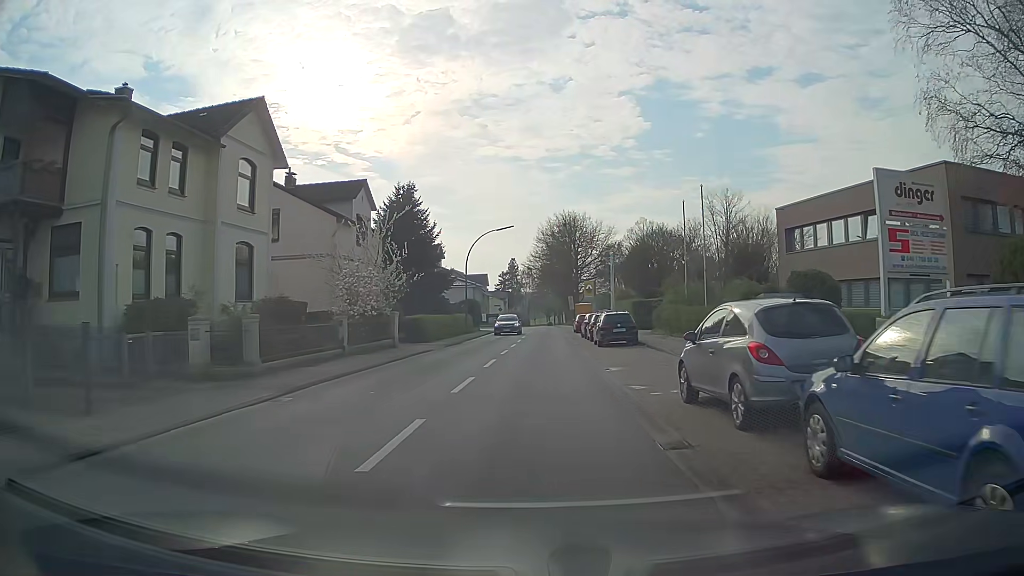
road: secondary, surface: asphalt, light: Day
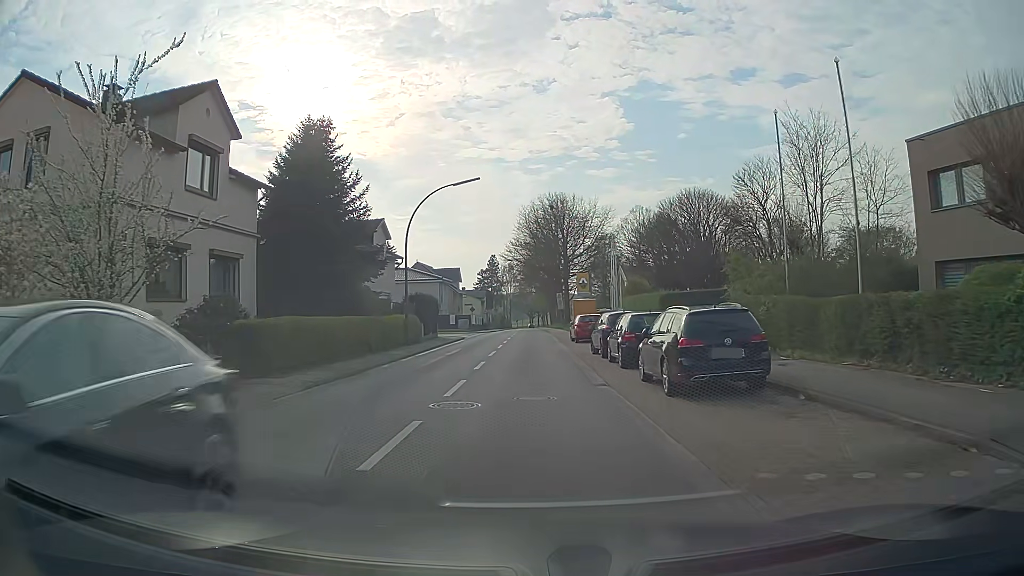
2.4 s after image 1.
(+0.1, +17.9) m; +1°
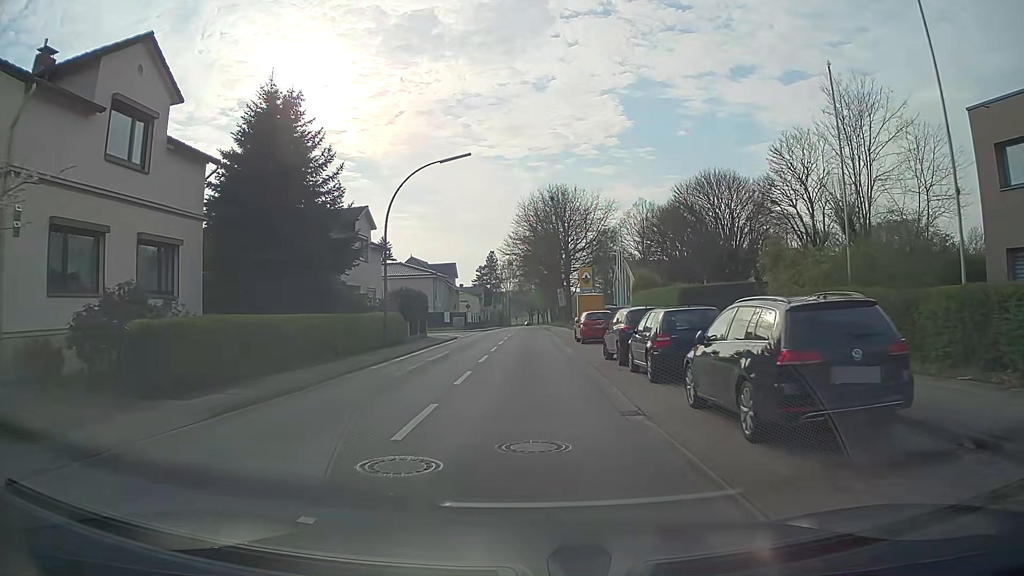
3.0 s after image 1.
(0.0, +4.5) m; +1°
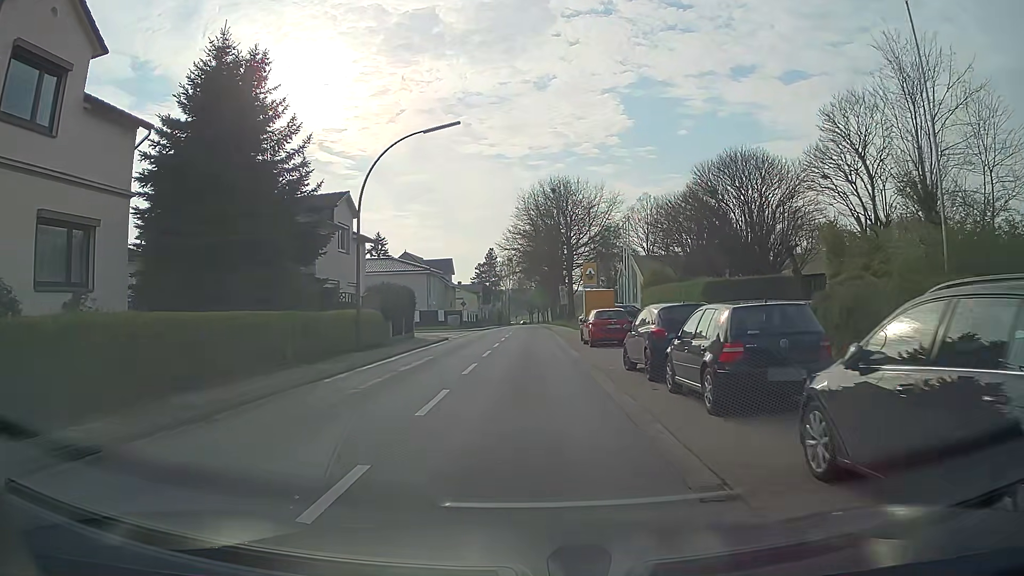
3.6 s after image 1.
(0.0, +4.5) m; 0°
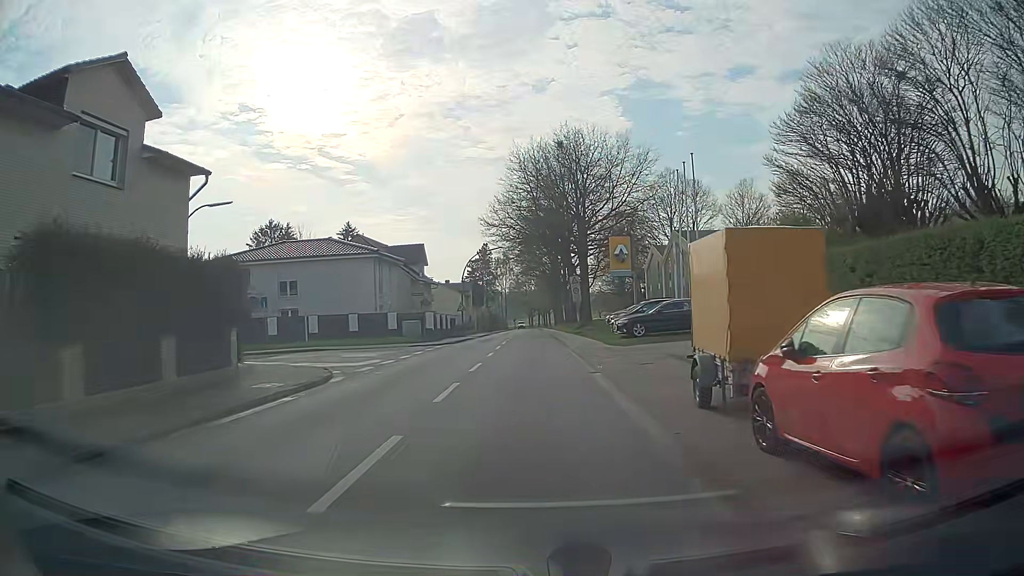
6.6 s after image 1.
(0.0, +22.5) m; 0°
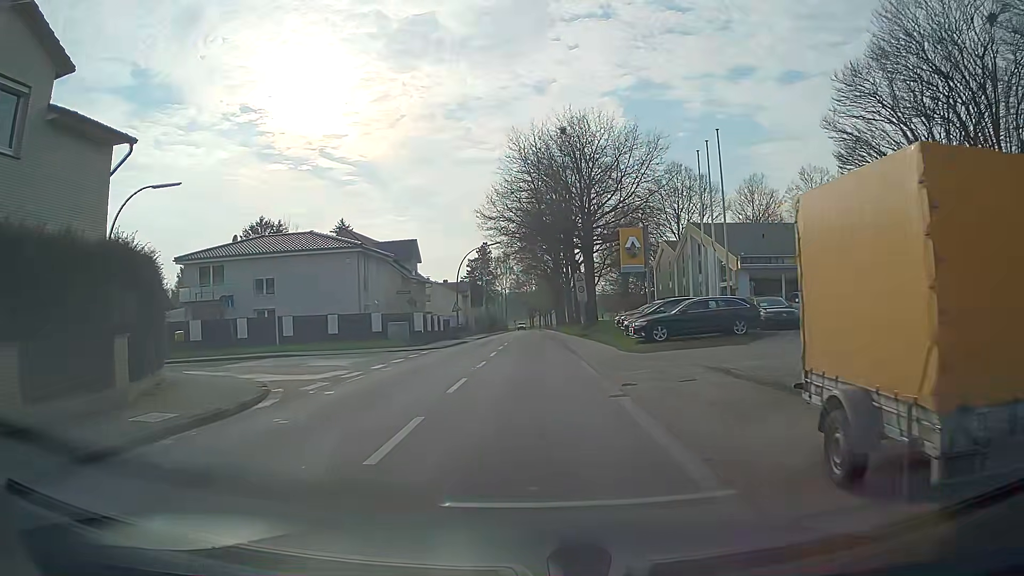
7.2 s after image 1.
(0.0, +4.5) m; 0°
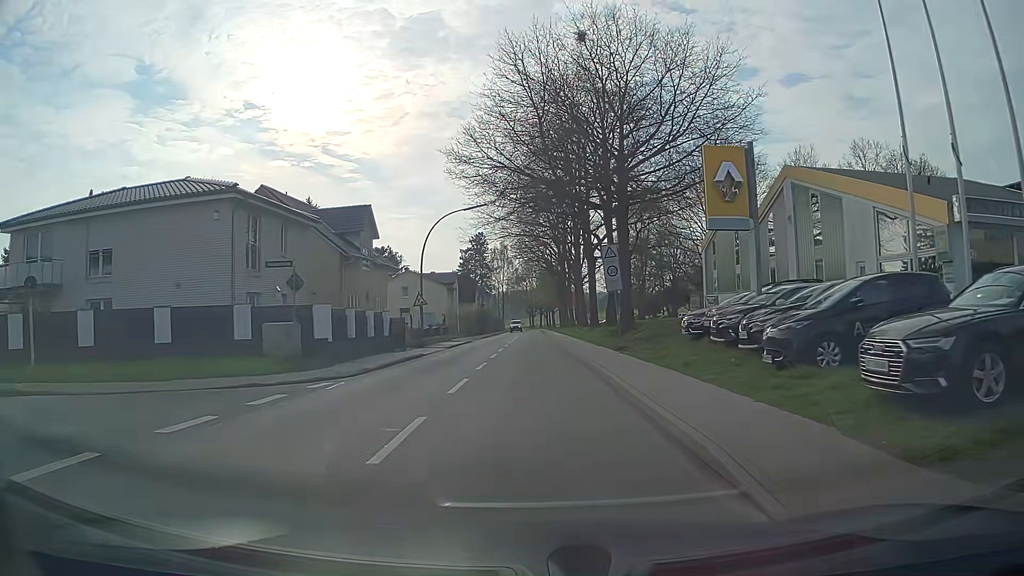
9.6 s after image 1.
(+0.1, +18.0) m; 0°
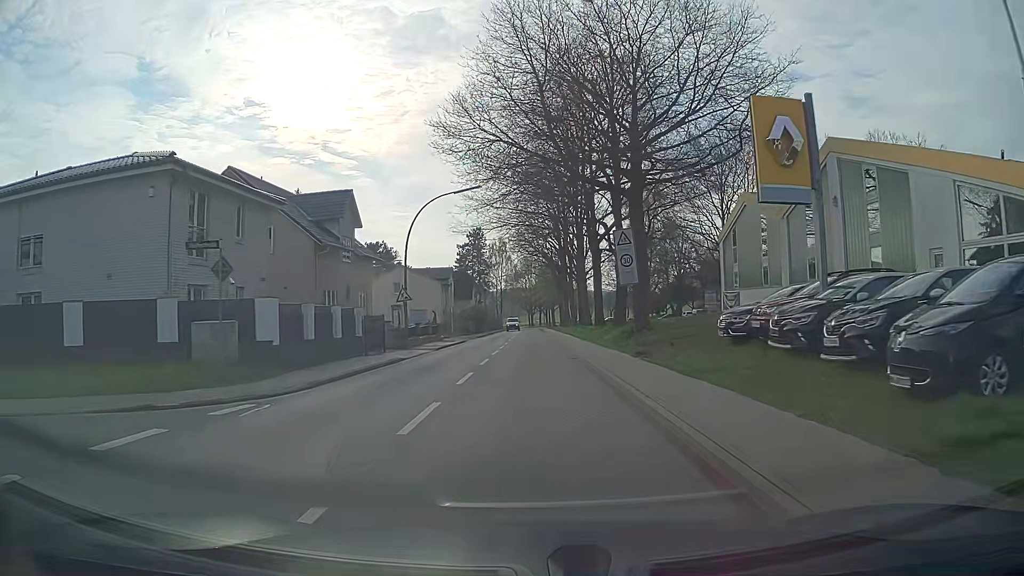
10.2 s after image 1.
(0.0, +4.5) m; 0°
